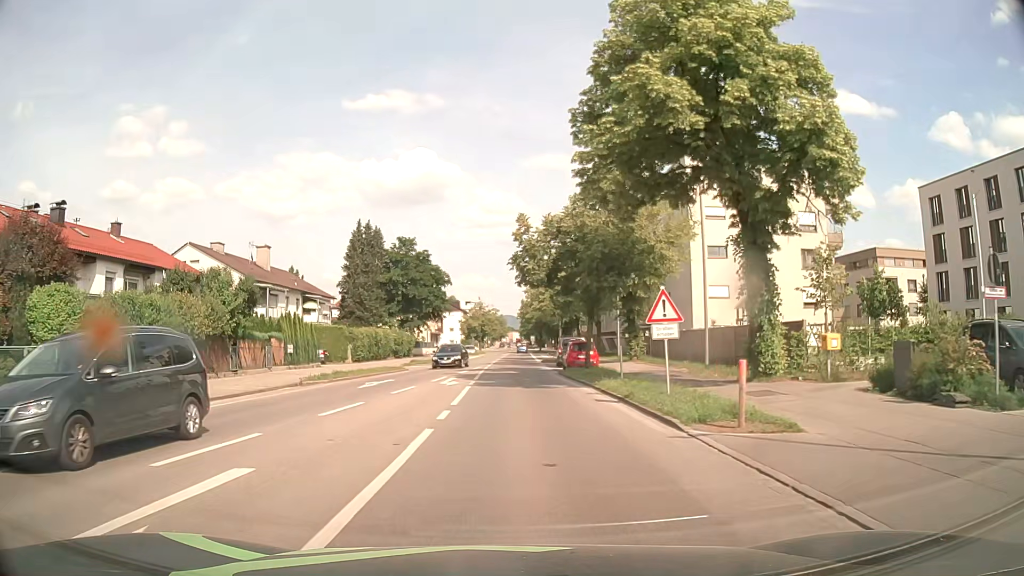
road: secondary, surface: asphalt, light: Day
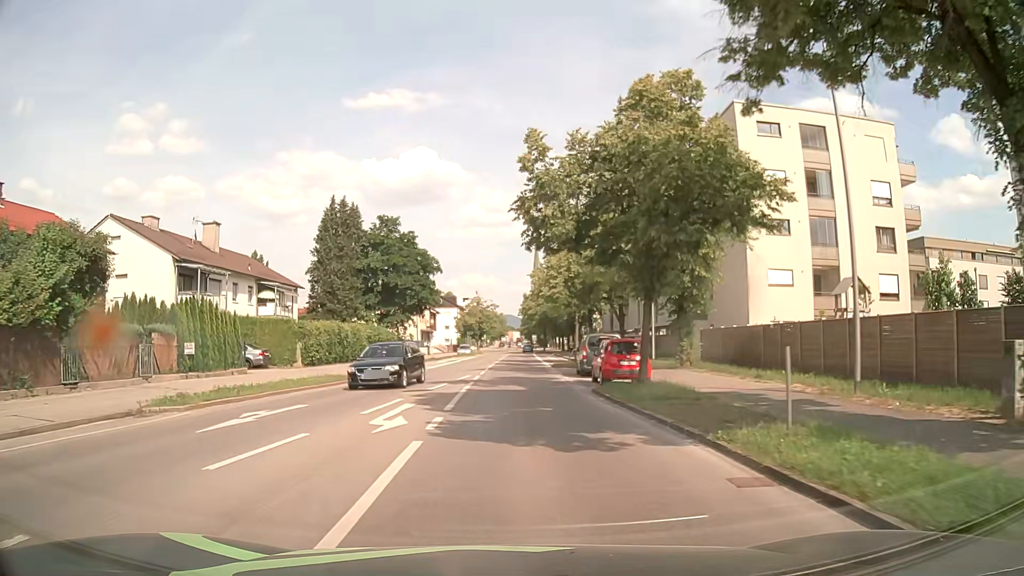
(0.0, +12.5) m; 0°
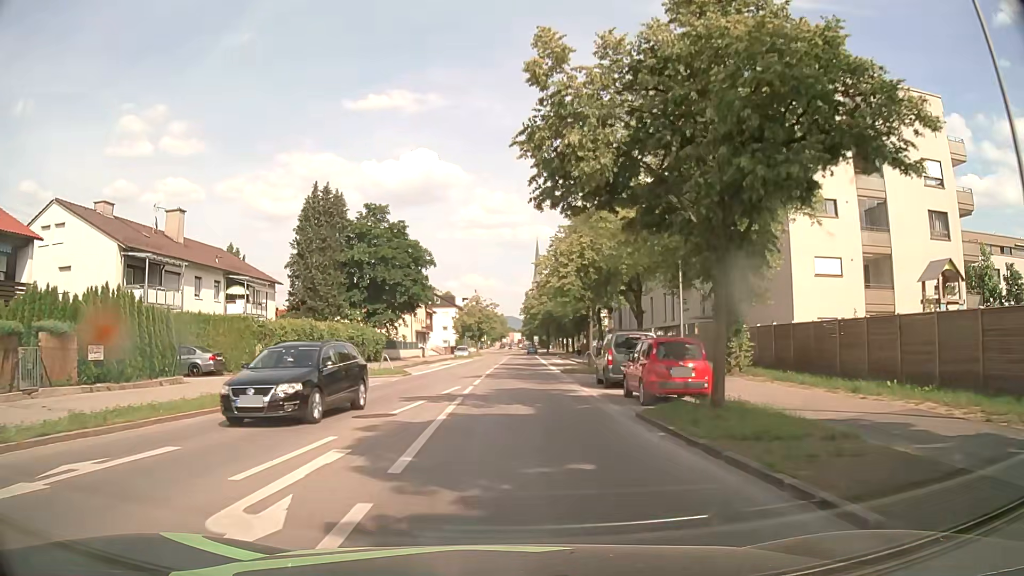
(0.0, +6.5) m; +1°
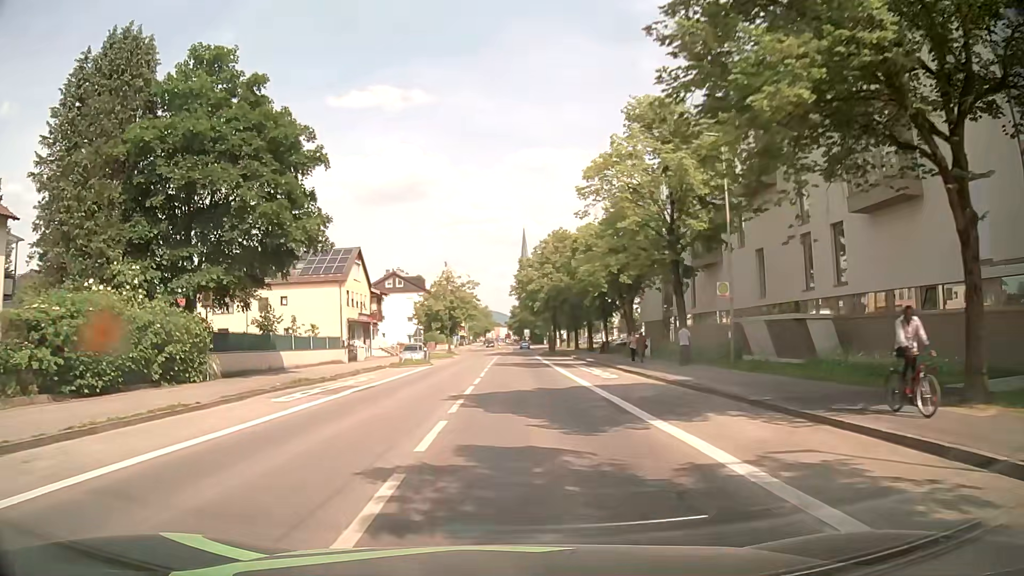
(-0.1, +33.1) m; +2°
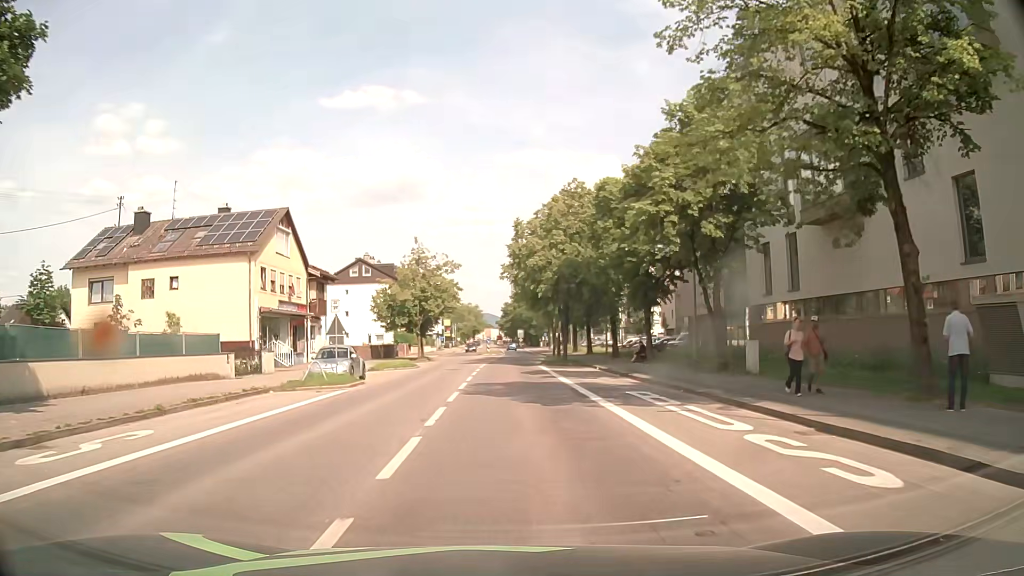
(-0.2, +19.5) m; -1°
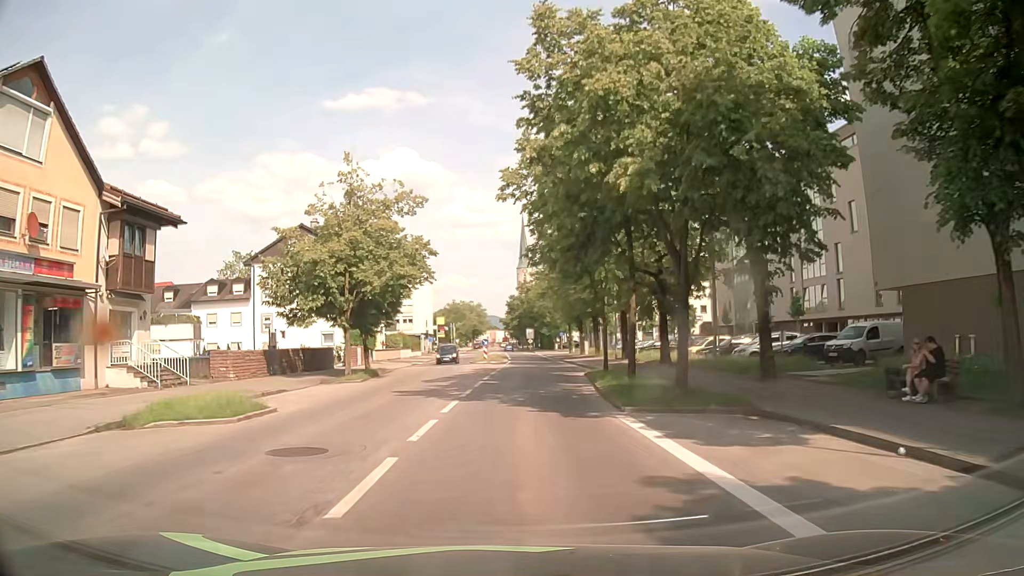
(+0.2, +27.6) m; 0°
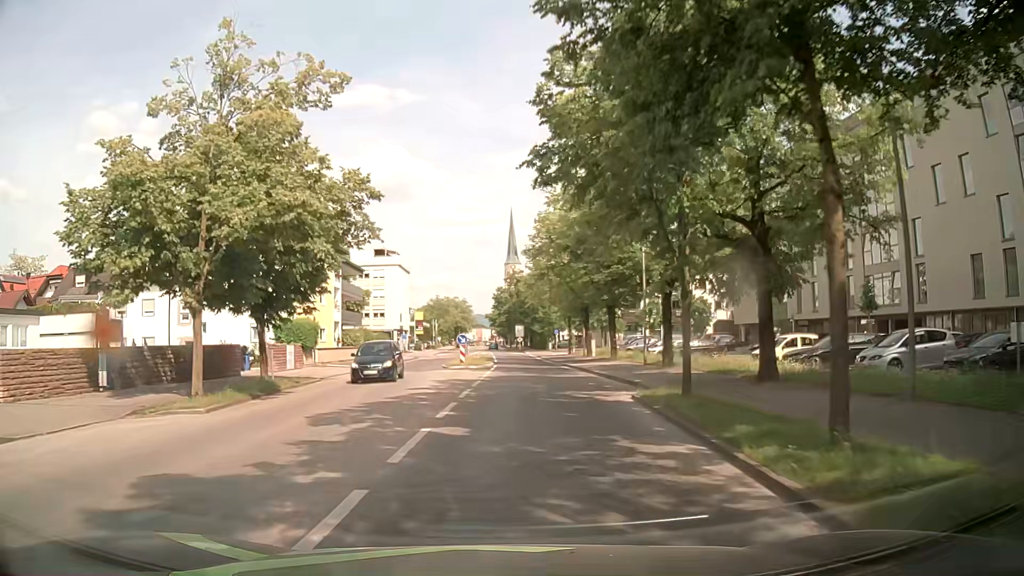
(-0.1, +14.6) m; 0°
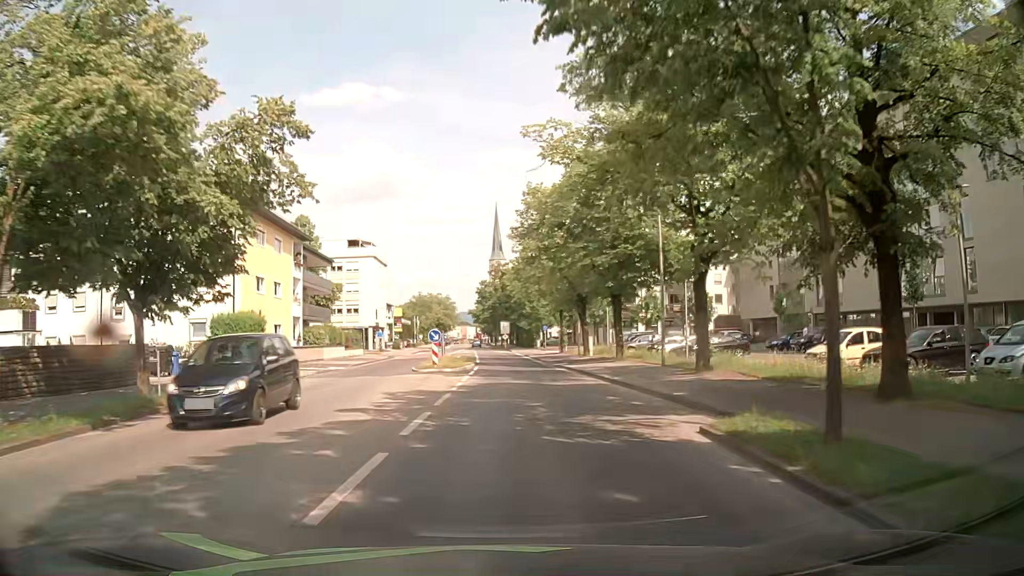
(+0.1, +7.4) m; +2°
(0, +10) (0, +20) (0, +30) (0, +40) (-1, +50) (-1, +60) (-2, +70) (-3, +80) (-3, +90) (-4, +100) m
